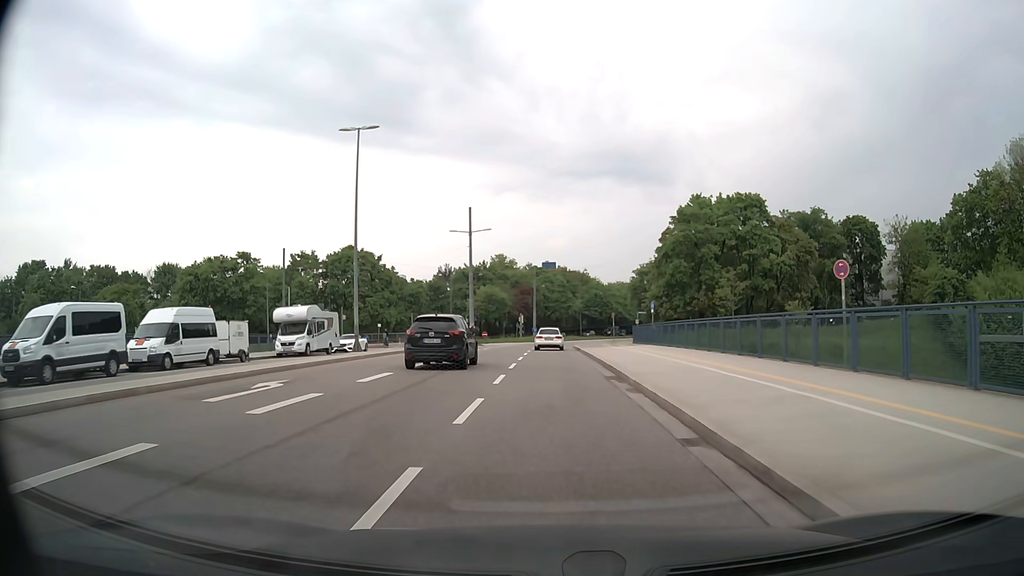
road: secondary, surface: asphalt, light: Day
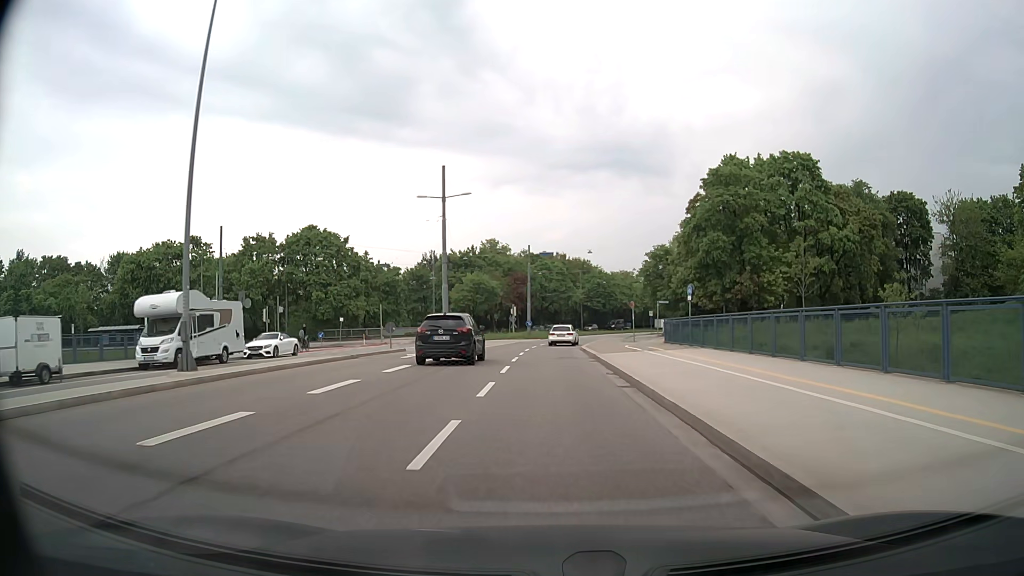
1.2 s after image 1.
(0.0, +15.2) m; 0°
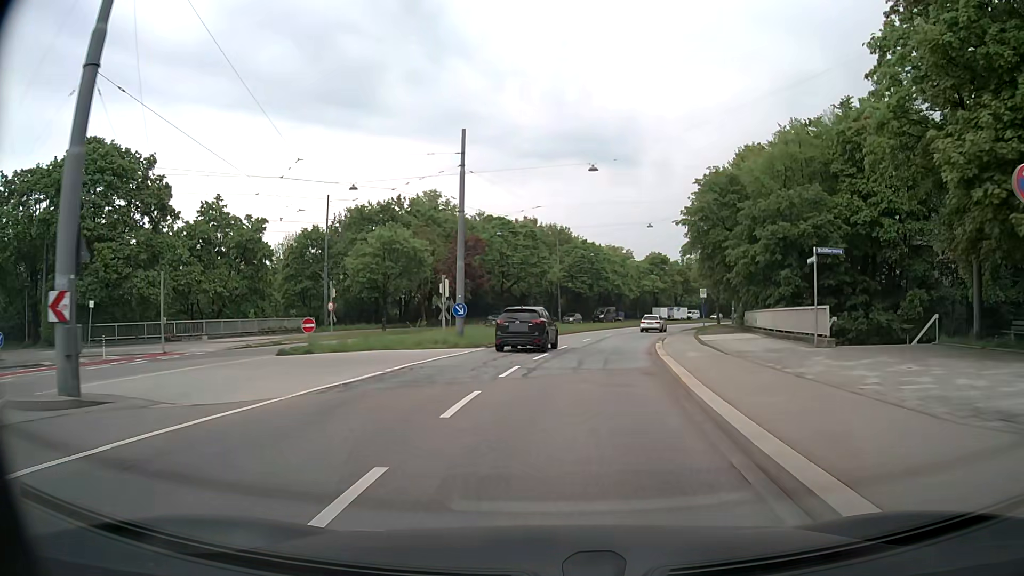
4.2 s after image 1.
(+0.3, +39.1) m; +3°
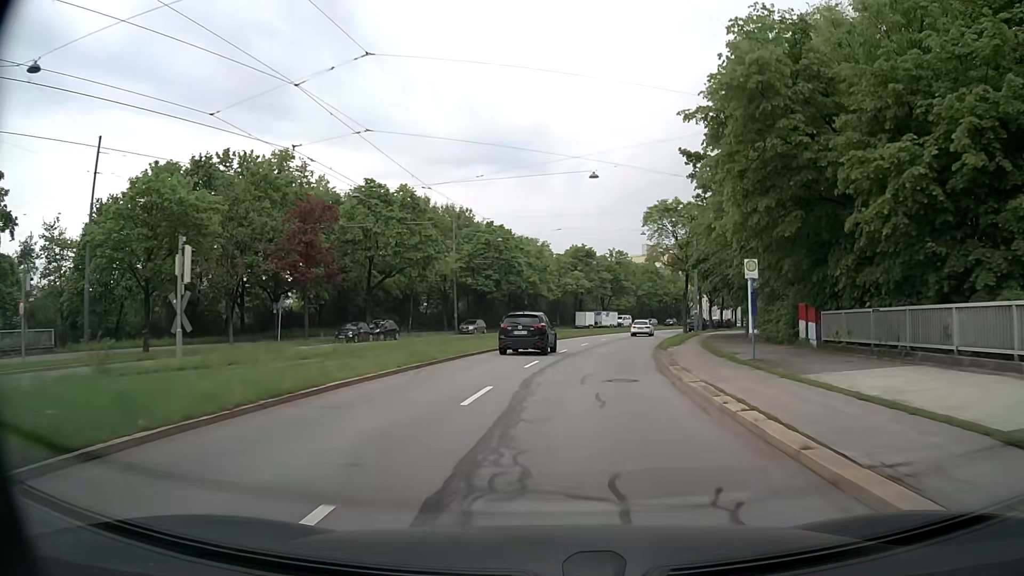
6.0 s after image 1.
(+1.5, +25.2) m; +7°
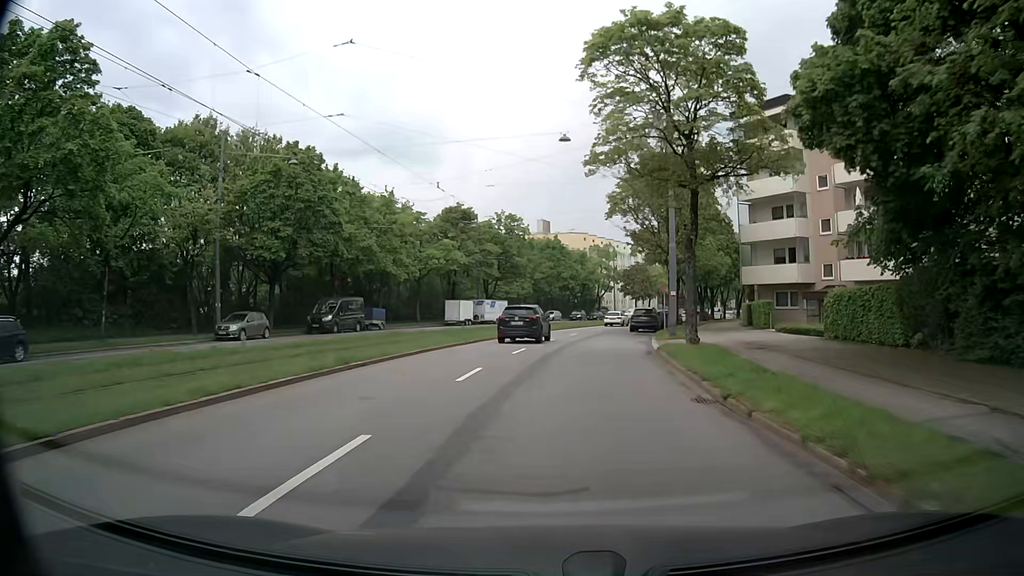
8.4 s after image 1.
(+3.0, +32.9) m; +10°
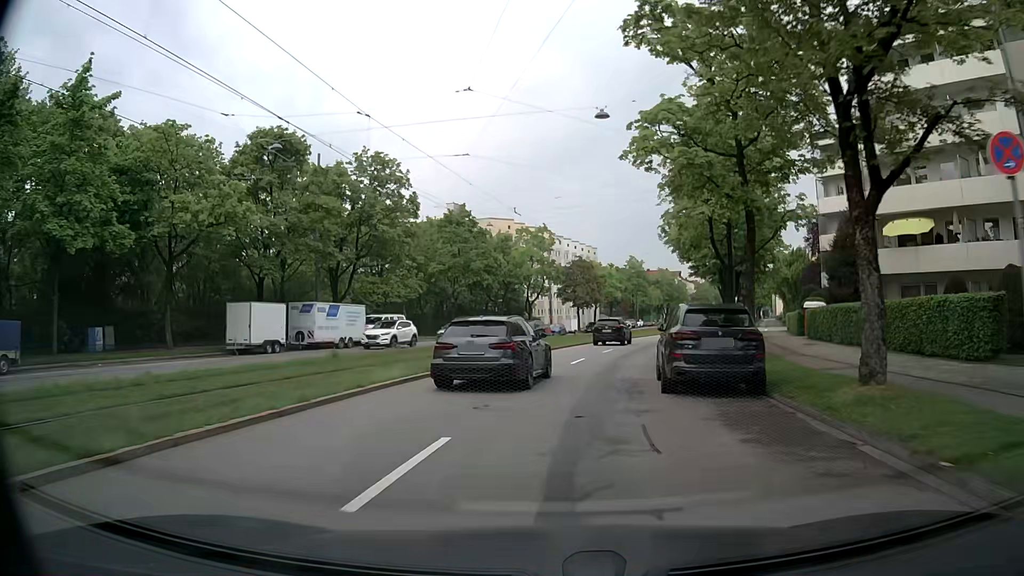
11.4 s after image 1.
(+2.0, +34.7) m; +6°
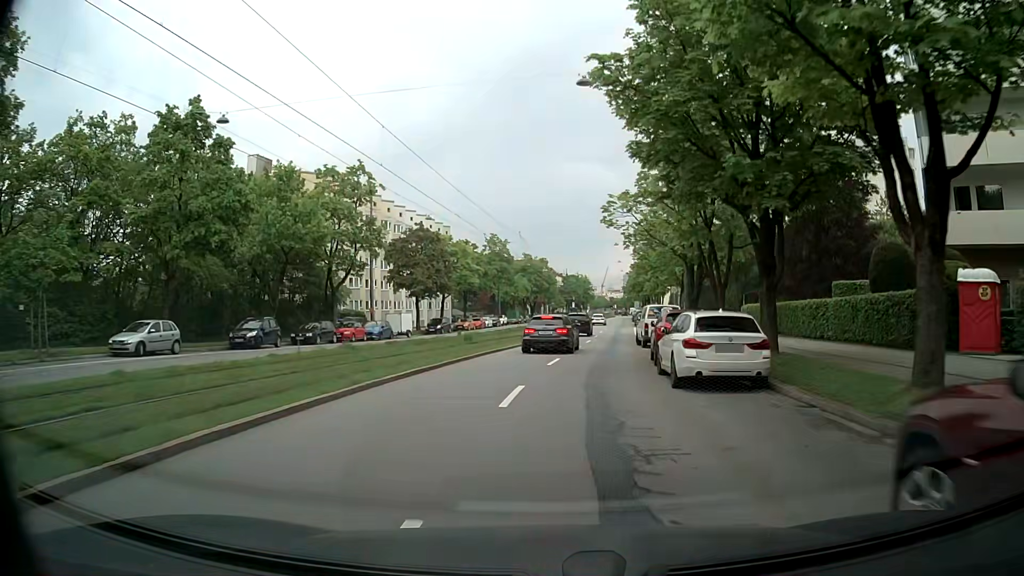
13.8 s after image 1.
(+2.7, +30.4) m; +12°
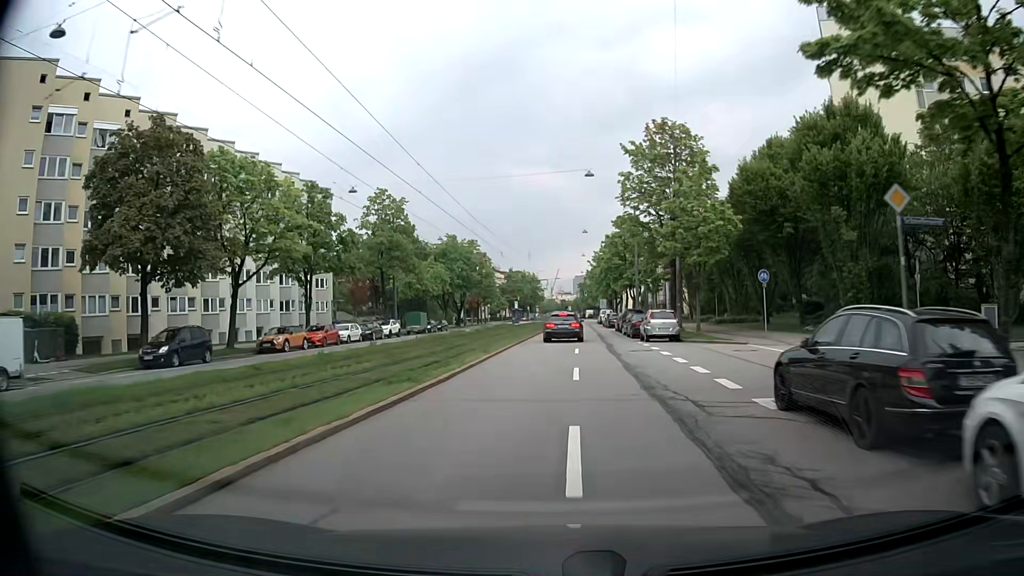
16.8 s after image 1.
(+2.6, +41.5) m; +4°
(0, +10) (0, +20) (0, +30) (+1, +40) (+1, +50) (+2, +60) (+2, +70) (+3, +80) (+3, +90) (+4, +100) m
